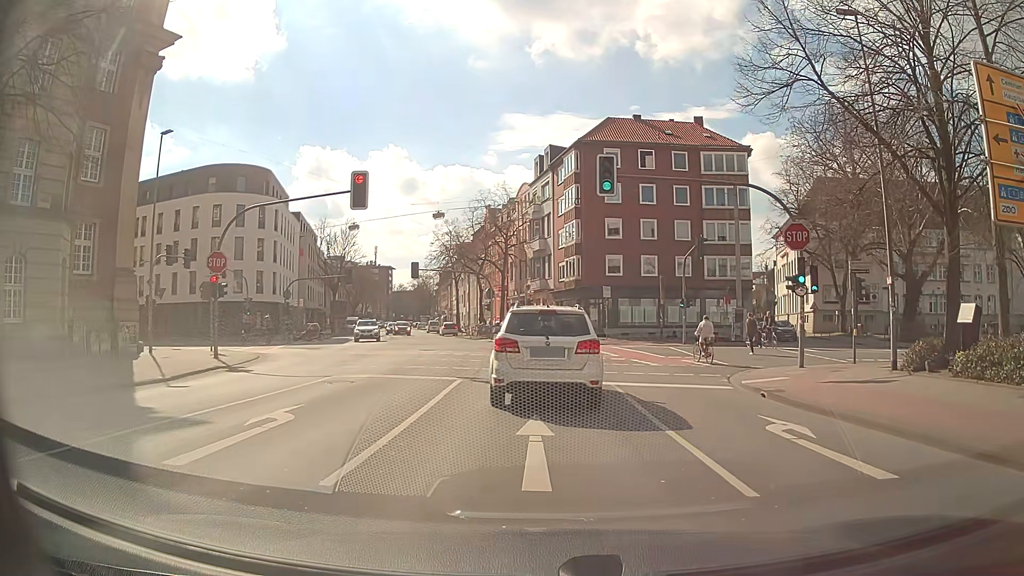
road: secondary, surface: asphalt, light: Day
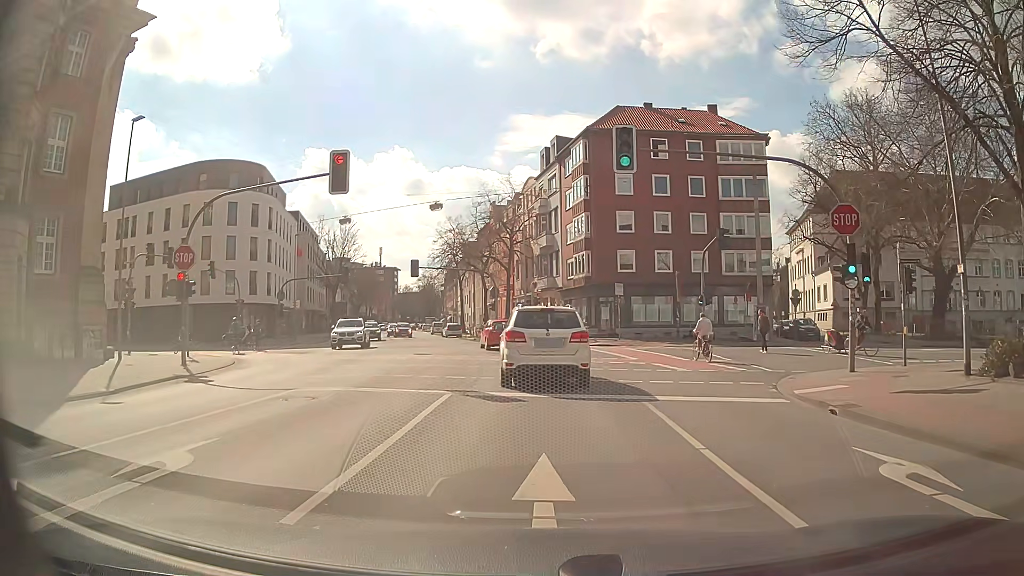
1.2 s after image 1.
(-0.1, +3.4) m; -2°
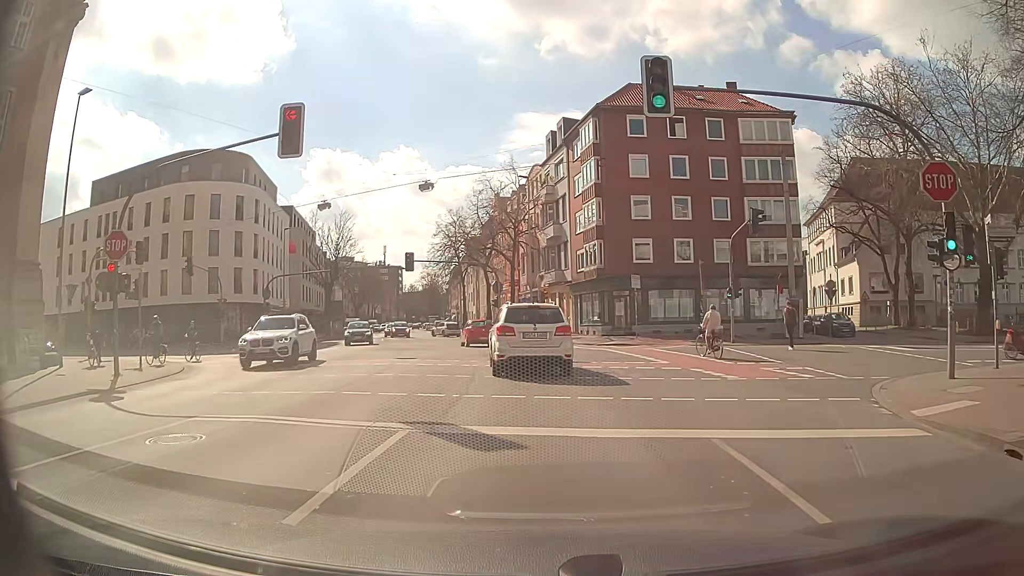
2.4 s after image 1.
(0.0, +4.9) m; 0°
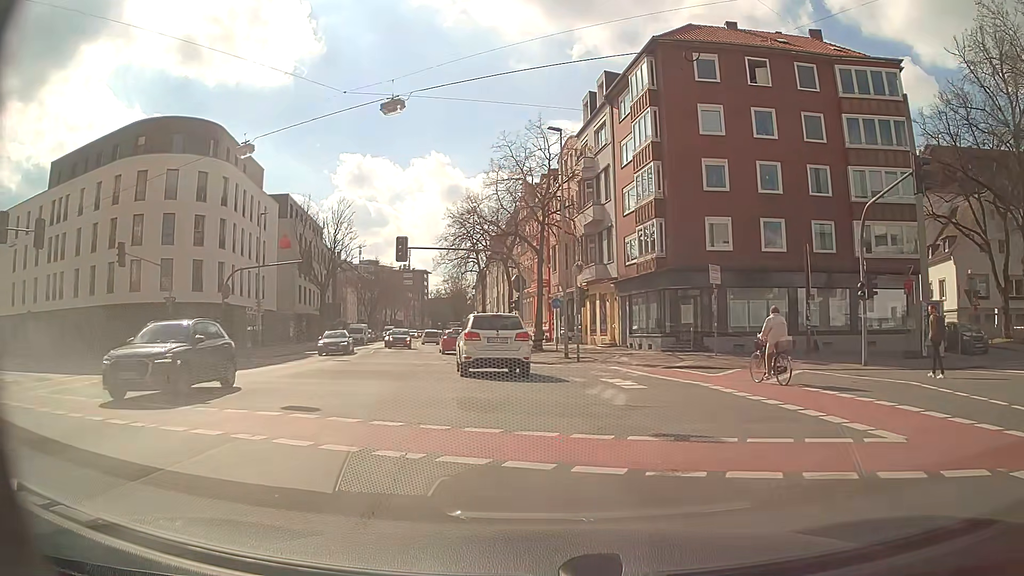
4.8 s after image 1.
(-0.3, +12.6) m; -4°
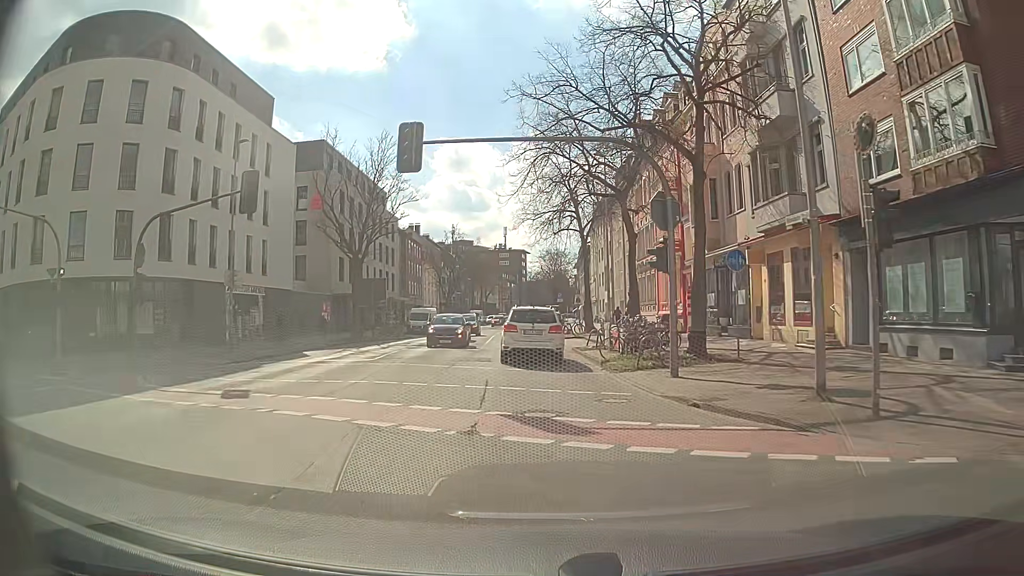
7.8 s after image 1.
(-1.2, +19.7) m; -7°
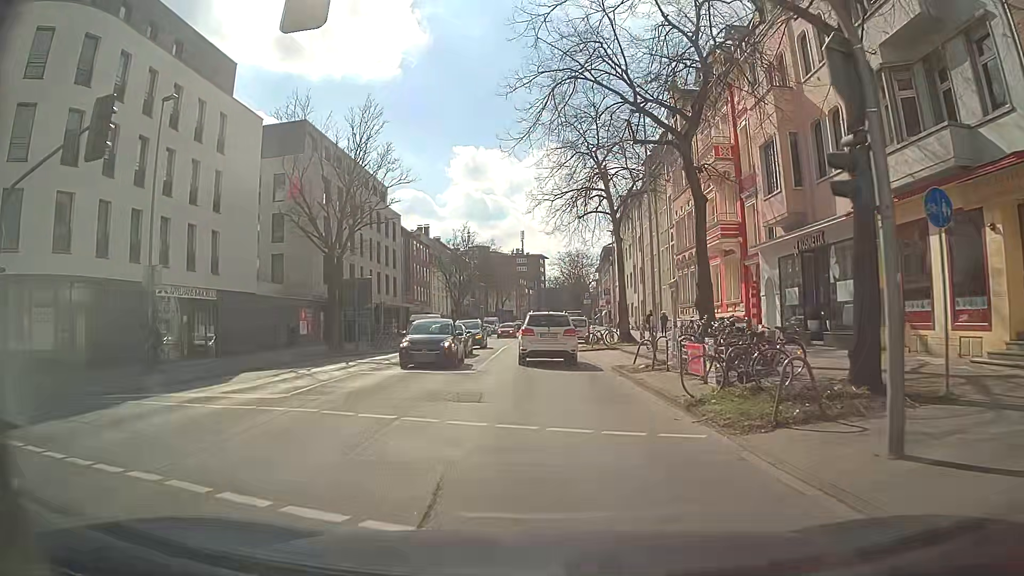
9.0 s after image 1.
(-0.3, +9.4) m; -2°
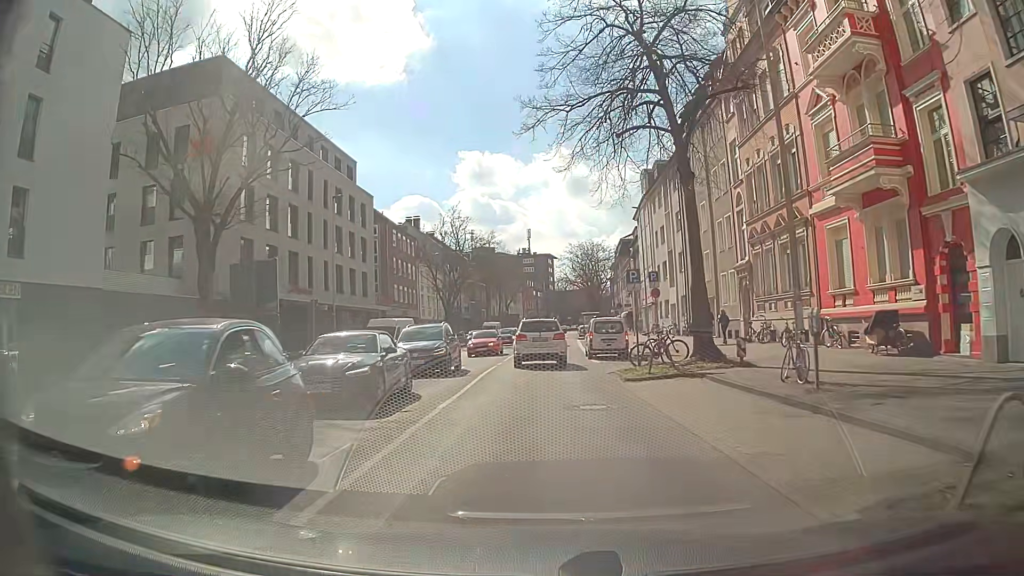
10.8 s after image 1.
(-0.3, +15.9) m; -1°
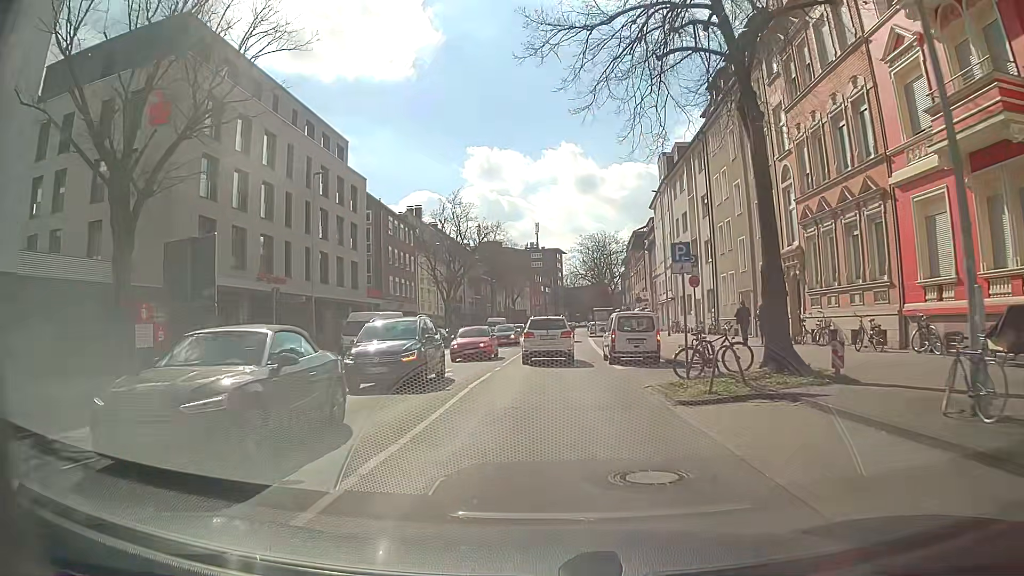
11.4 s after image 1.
(-0.1, +5.7) m; 0°
(0, +10) (0, +20) (-1, +30) (0, +40) (0, +50) (0, +60) (+1, +70) (+1, +80) (+2, +90) (+2, +100) m
